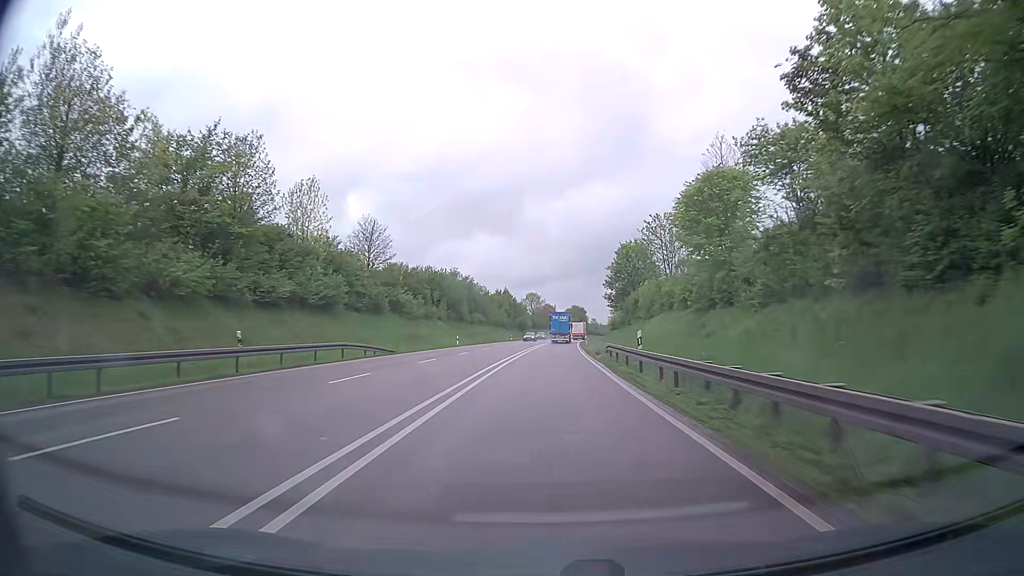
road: primary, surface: asphalt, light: Day
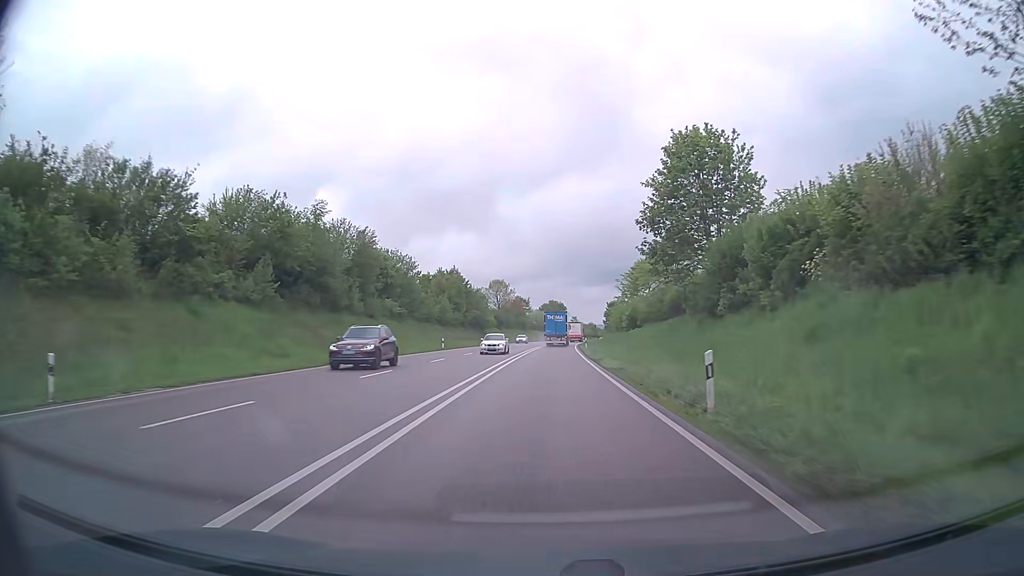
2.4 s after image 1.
(+1.0, +56.7) m; +2°
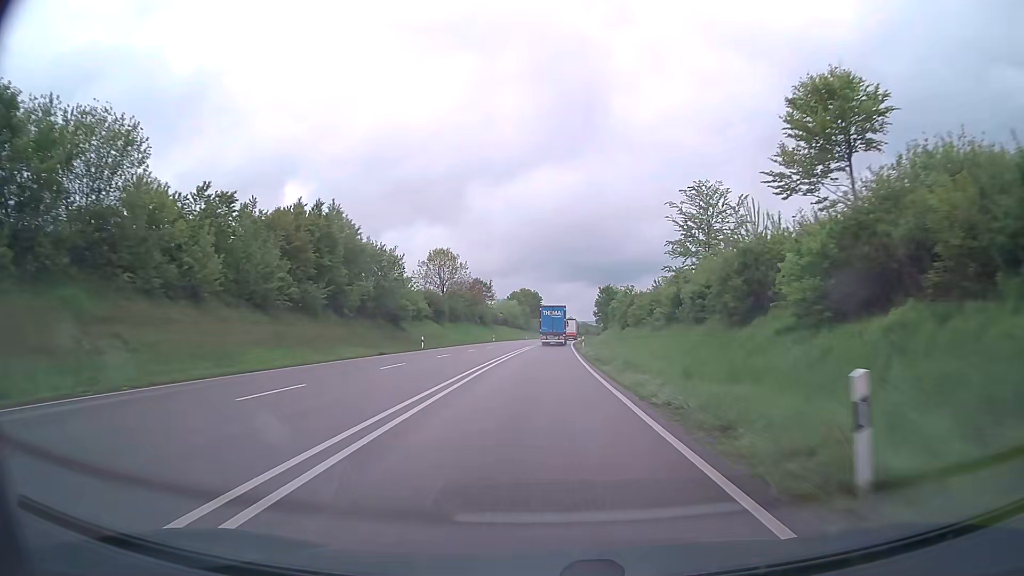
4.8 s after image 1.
(+1.0, +55.9) m; +2°
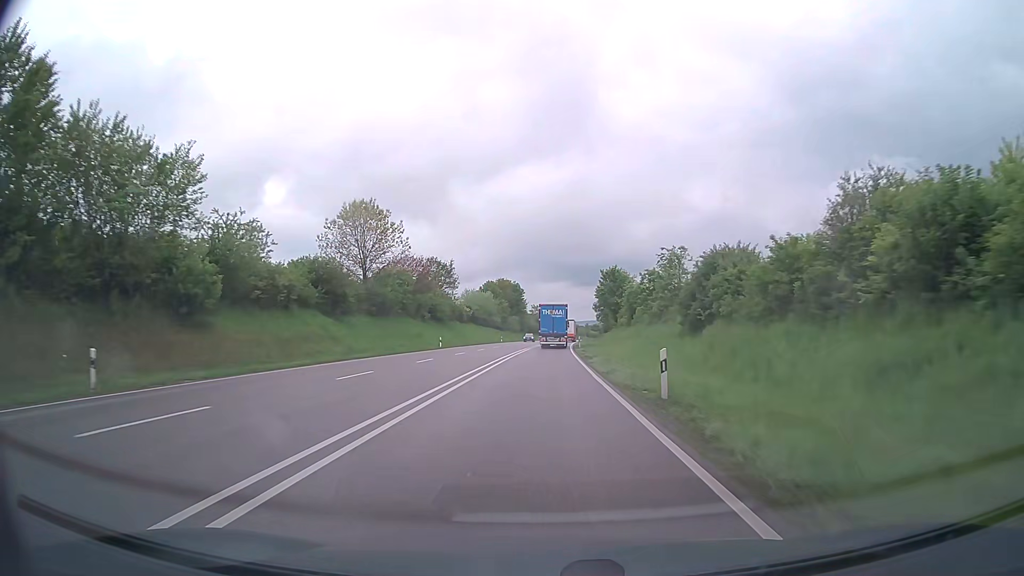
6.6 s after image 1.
(+0.6, +41.1) m; +1°
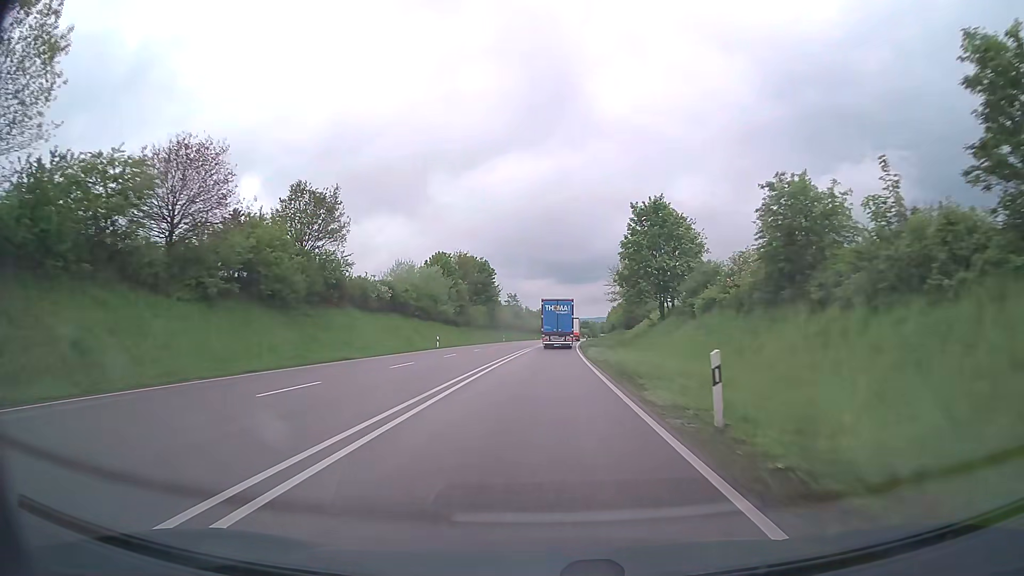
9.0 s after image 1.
(+0.7, +53.8) m; +1°
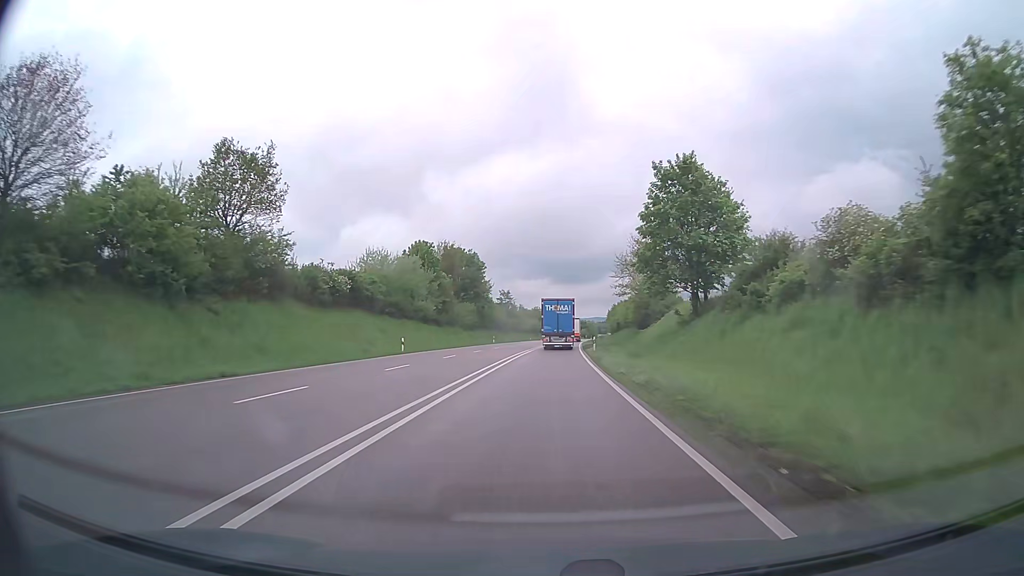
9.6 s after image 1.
(0.0, +13.2) m; 0°
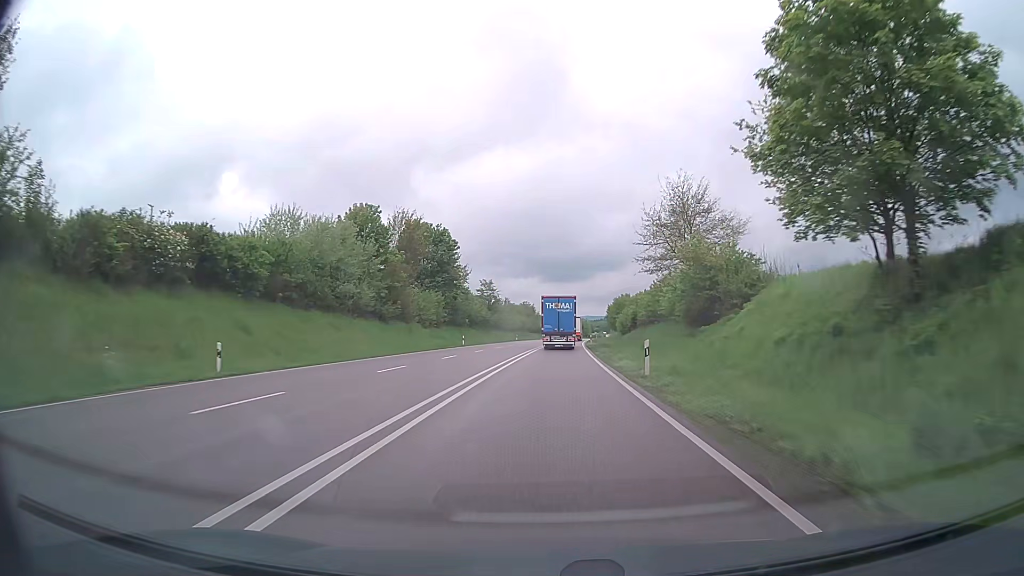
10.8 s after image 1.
(+0.2, +26.1) m; +1°
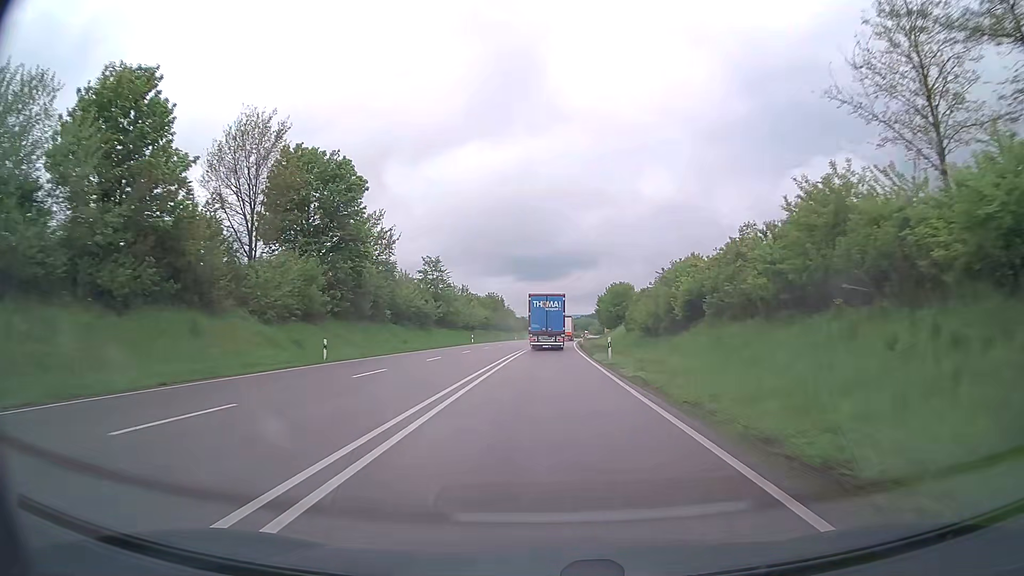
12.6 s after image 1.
(+0.7, +38.3) m; +2°
(0, +10) (0, +20) (0, +30) (+1, +40) (+1, +50) (+1, +60) (+2, +70) (+2, +80) (+2, +90) (+3, +100) m
